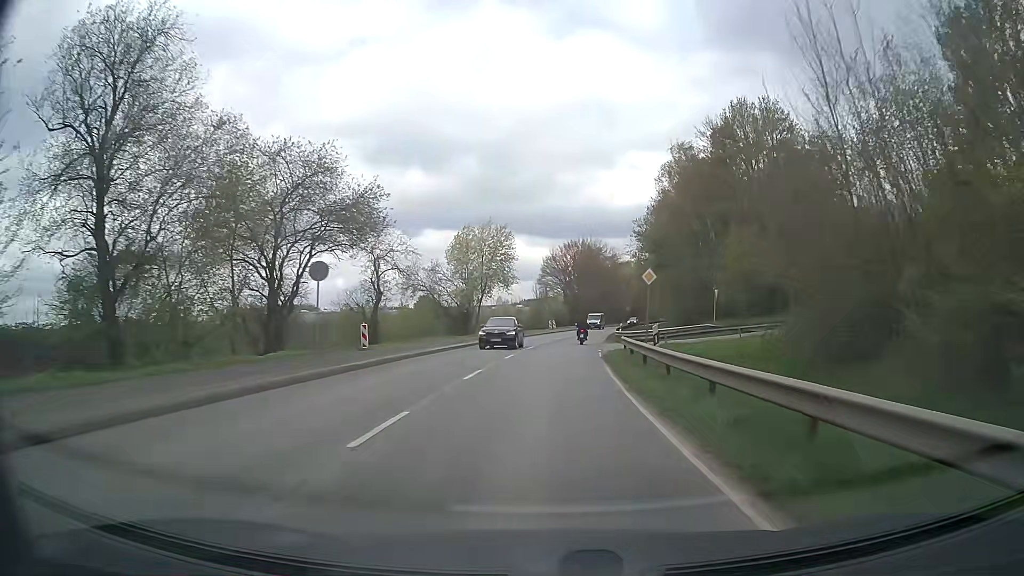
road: secondary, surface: asphalt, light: Day
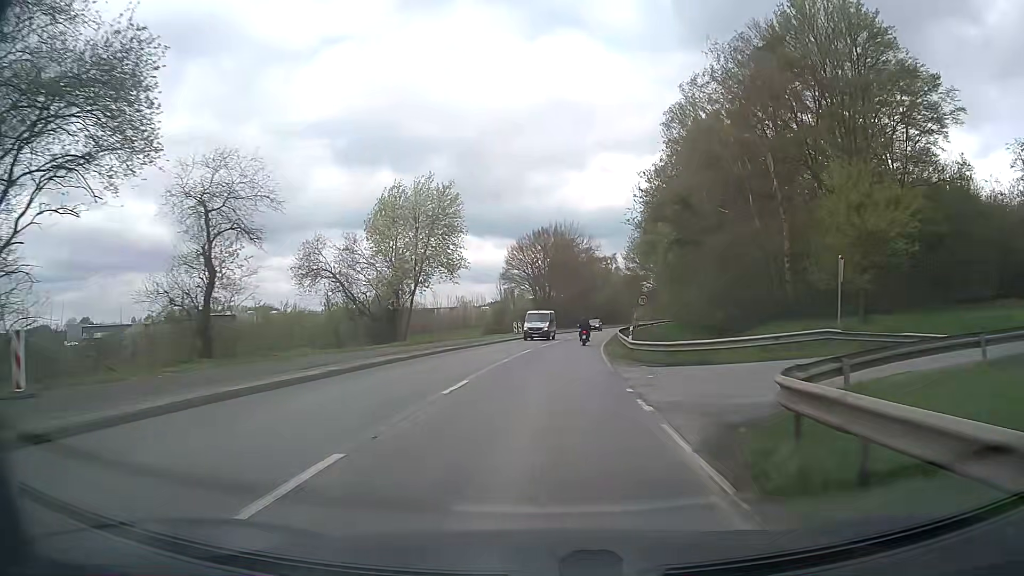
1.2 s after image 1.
(+0.5, +21.3) m; +3°
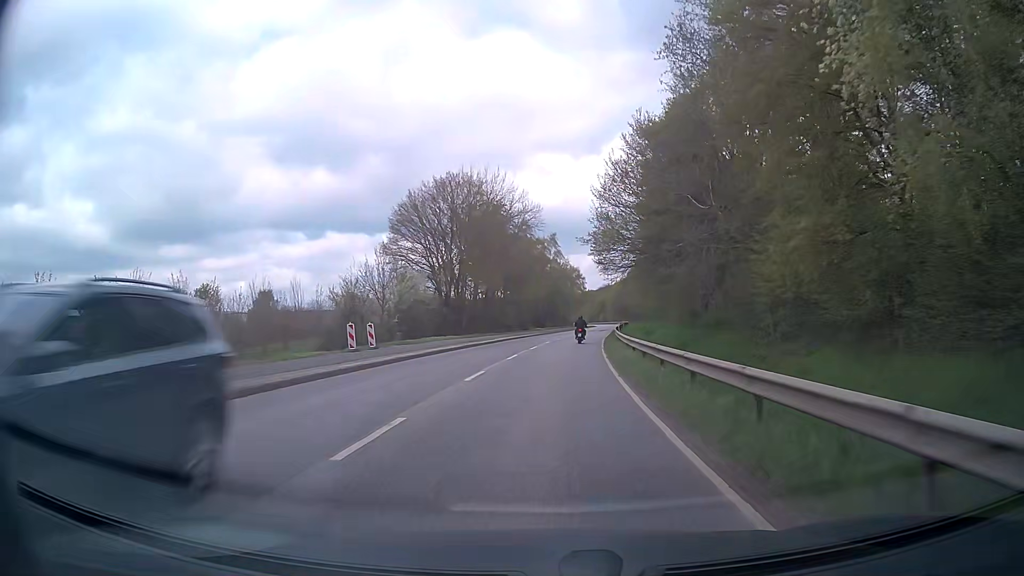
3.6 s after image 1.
(+2.4, +42.1) m; +6°
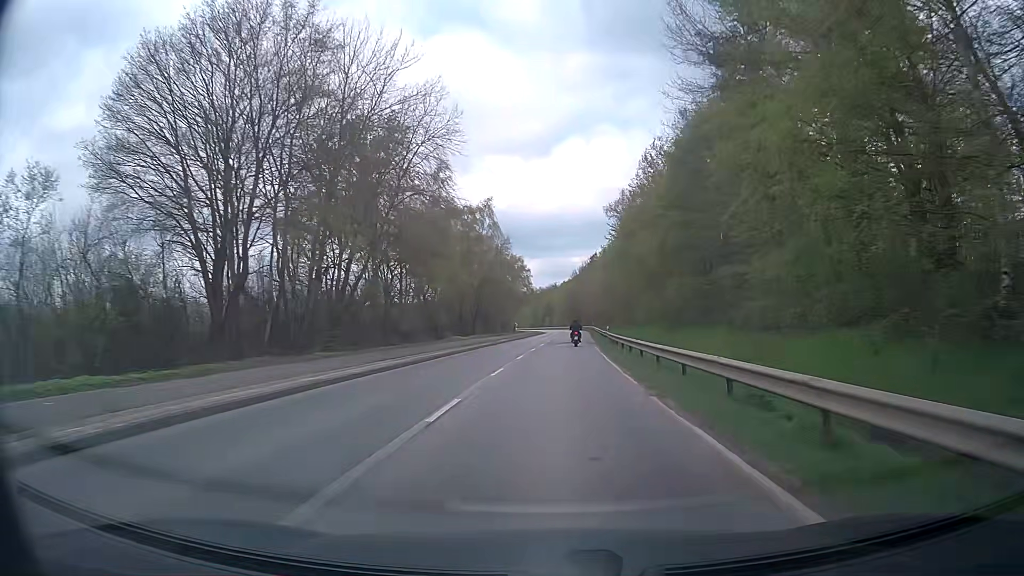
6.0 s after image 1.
(+1.9, +41.7) m; +5°
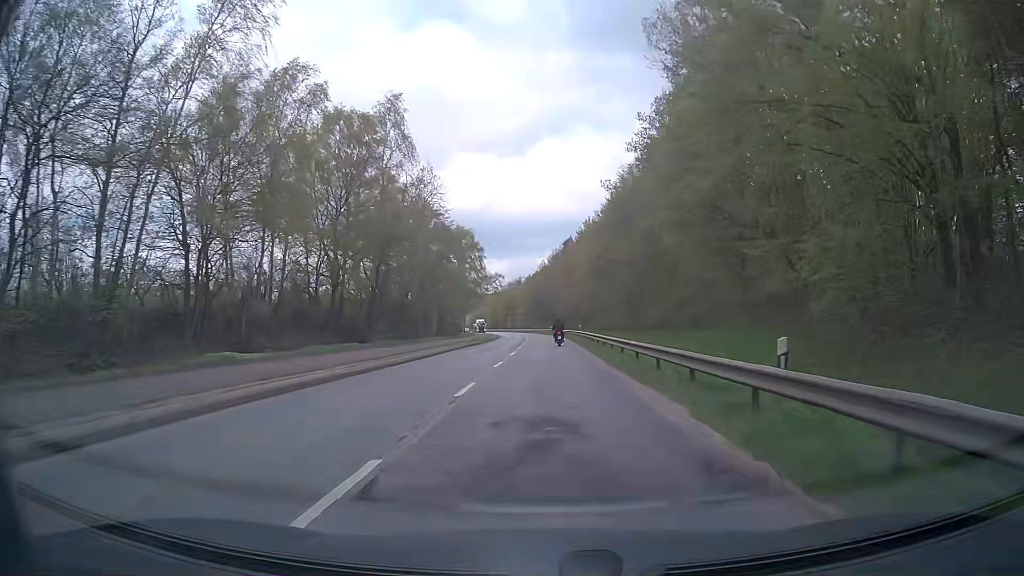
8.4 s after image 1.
(+1.3, +41.8) m; +3°
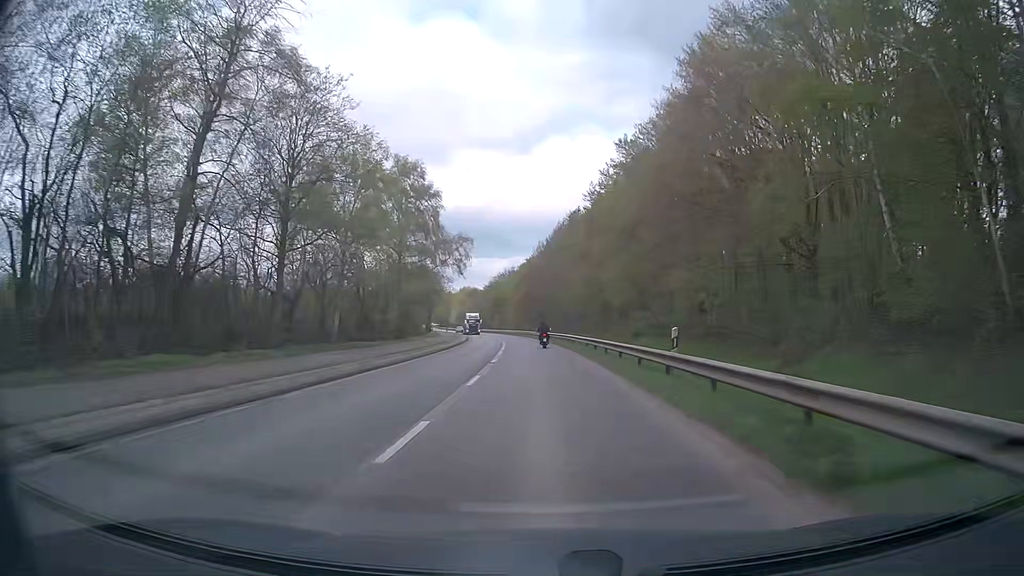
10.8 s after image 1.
(+0.4, +42.3) m; +1°
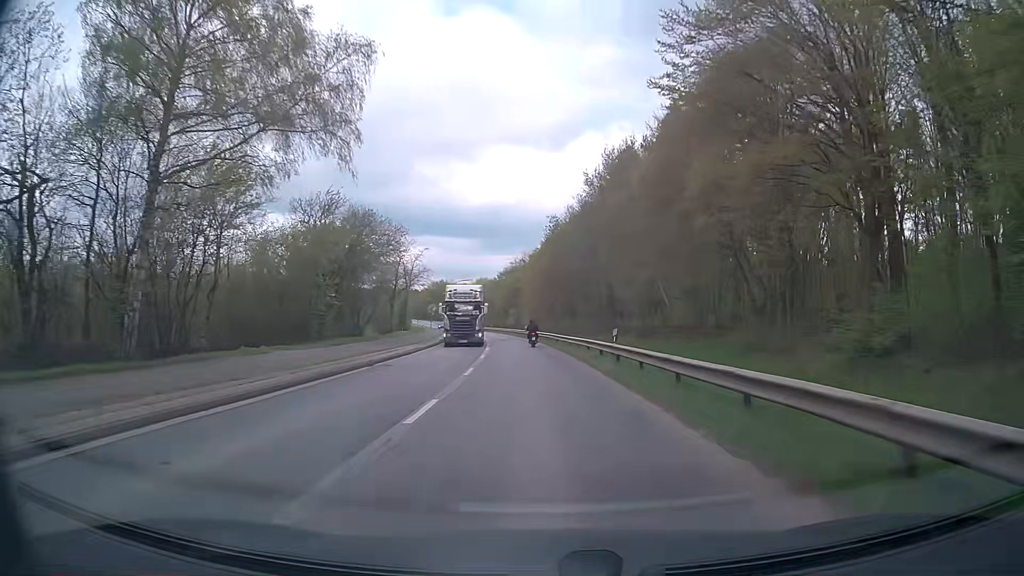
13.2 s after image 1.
(-0.6, +42.6) m; -2°
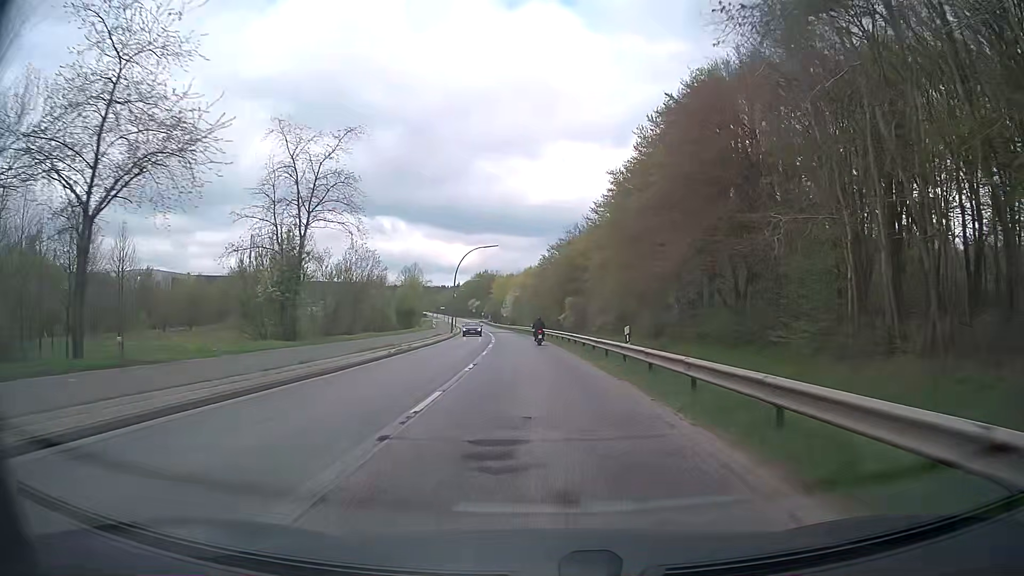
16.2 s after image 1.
(-1.8, +53.3) m; -4°
(0, +10) (0, +20) (-1, +30) (-1, +40) (-2, +50) (-2, +60) (-3, +70) (-4, +80) (-5, +90) (-6, +100) m
